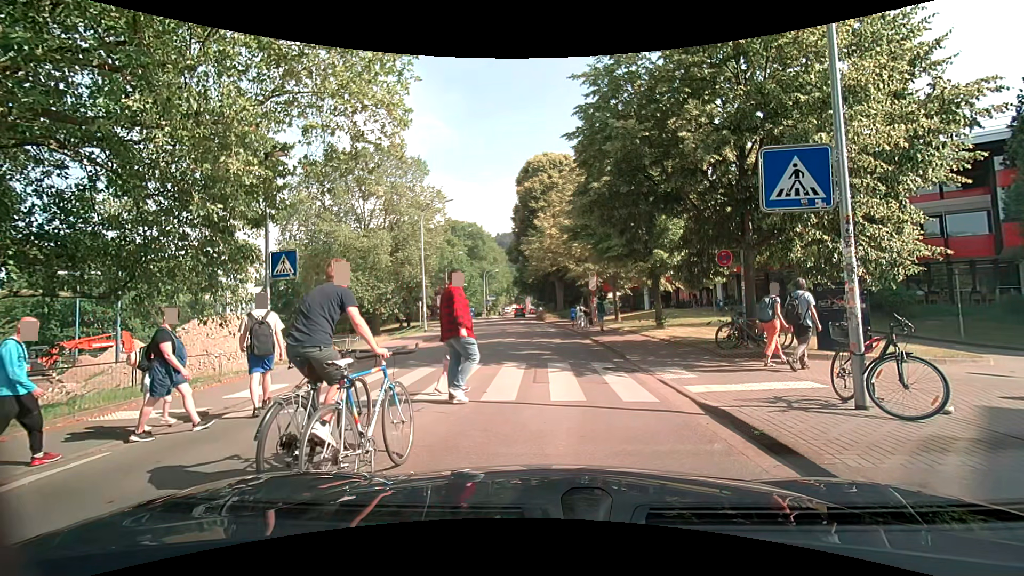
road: unclassified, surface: asphalt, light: Day
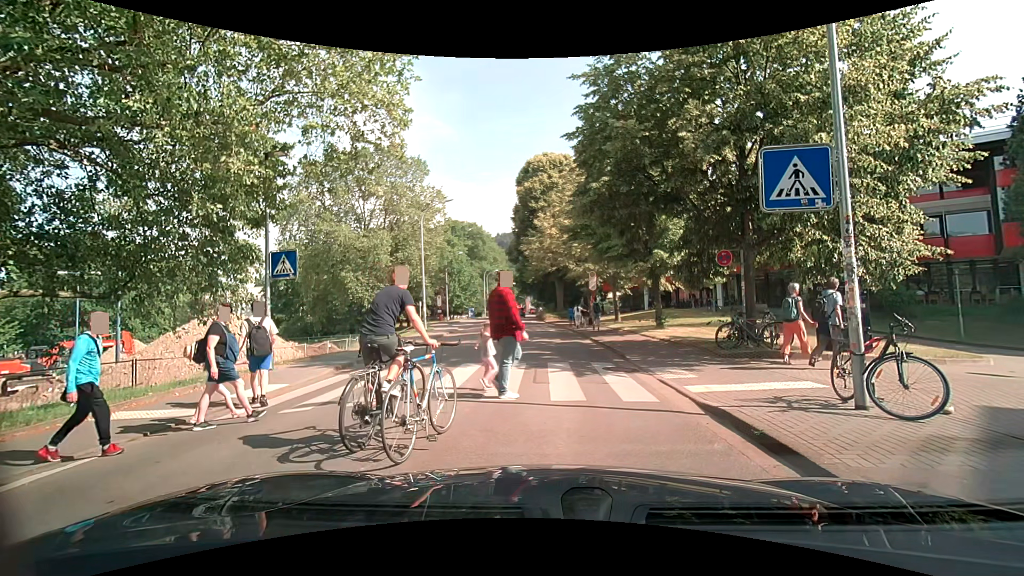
(0.0, 0.0) m; 0°
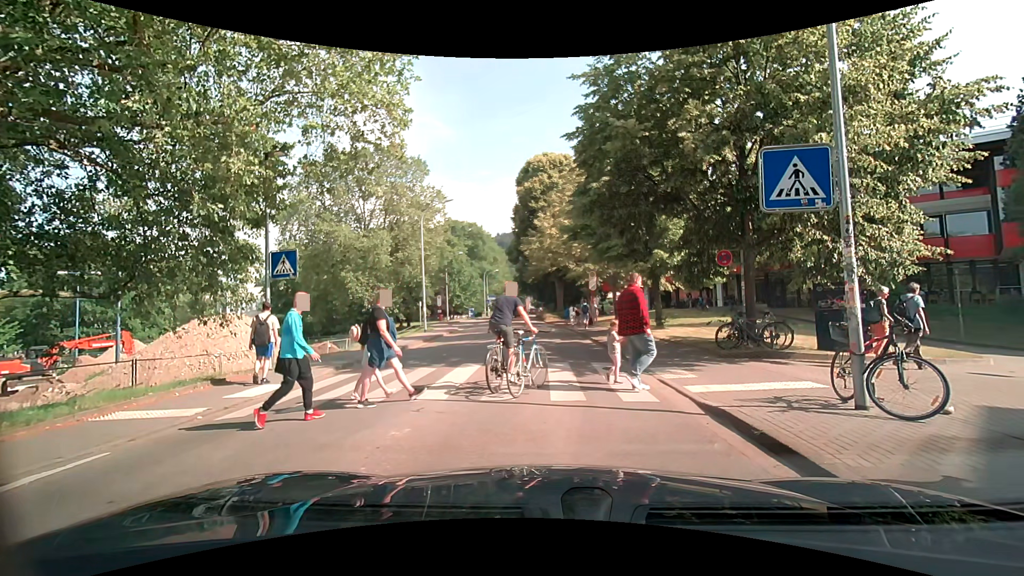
(0.0, 0.0) m; 0°
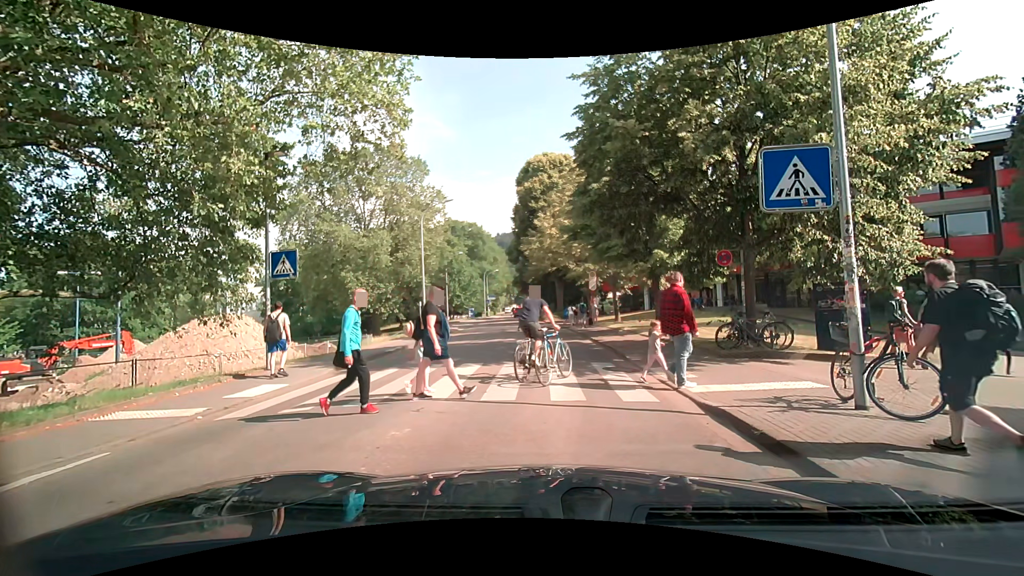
(0.0, 0.0) m; 0°
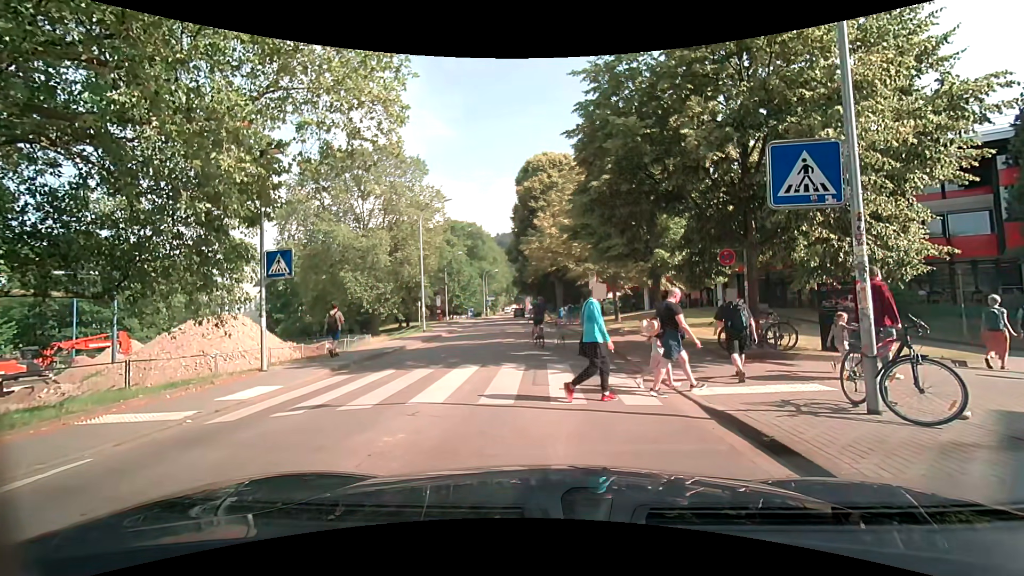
(0.0, +0.2) m; 0°
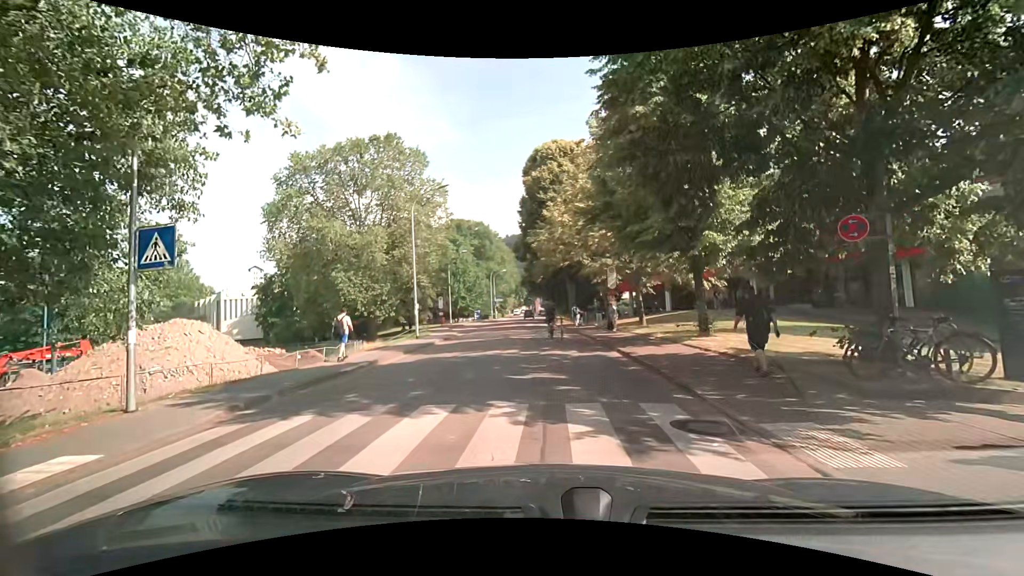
(-0.1, +5.0) m; -3°
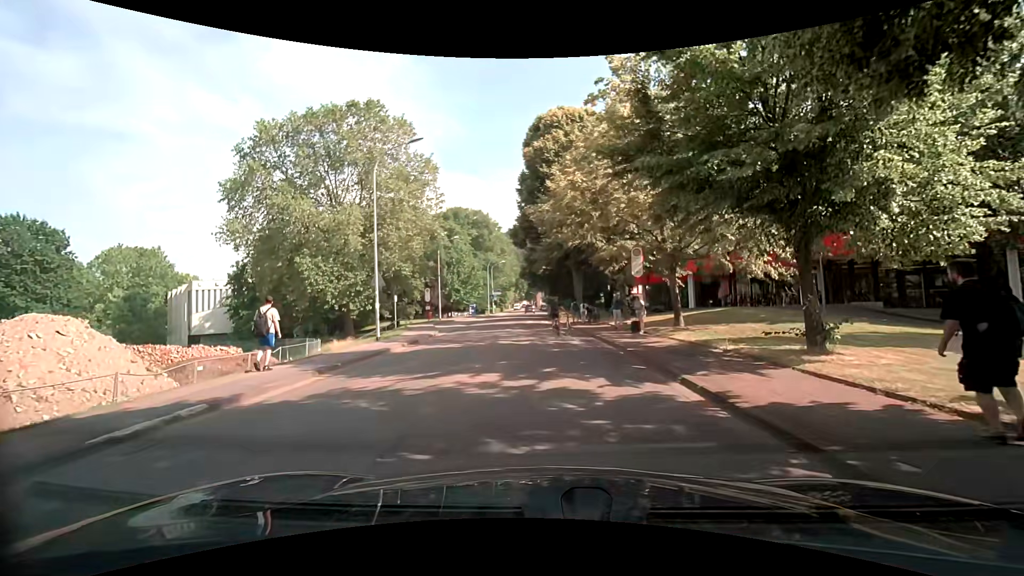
(-0.2, +7.4) m; -2°
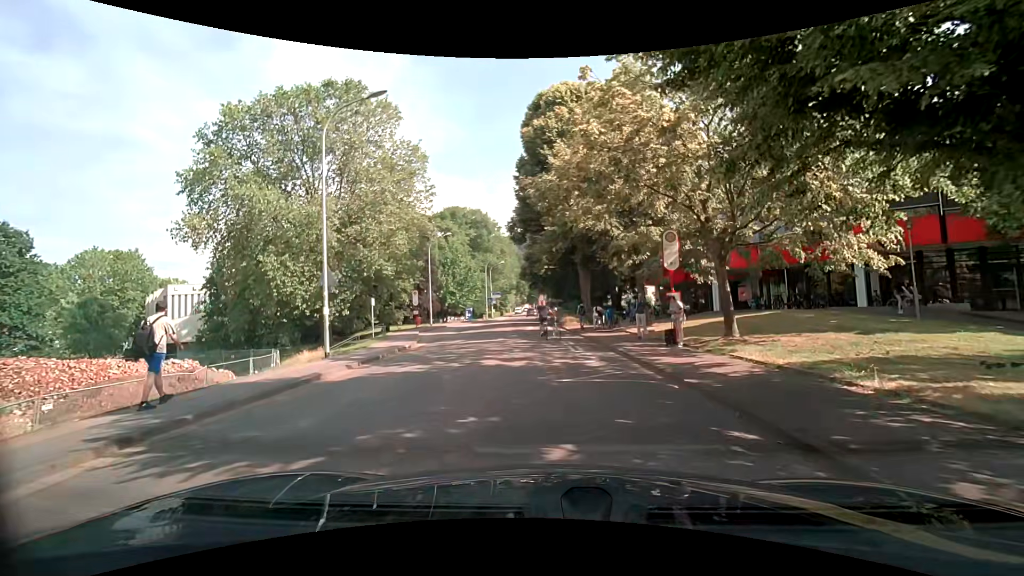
(-0.1, +5.6) m; -2°
(0, +10) (0, +20) (0, +30) (0, +40) (0, +50) (0, +60) (0, +70) (+2, +80) (+11, +83) (+21, +84) m
